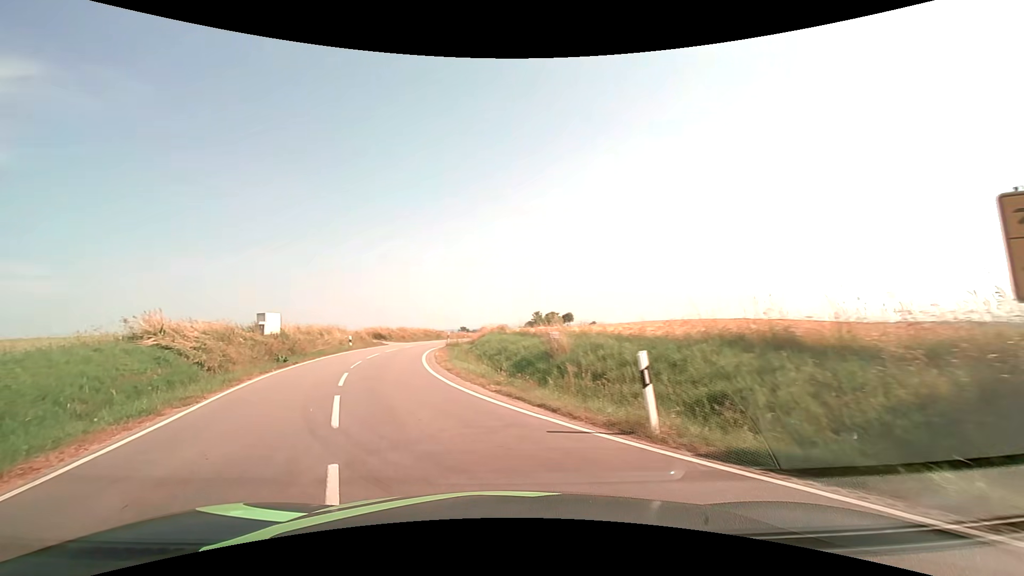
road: tertiary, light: Day
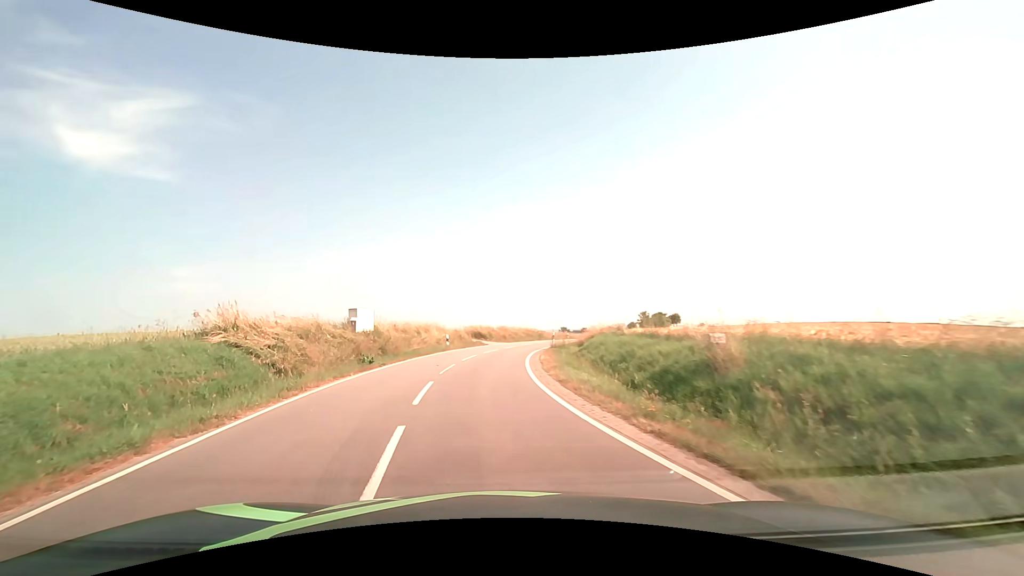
(-0.5, +4.5) m; -11°
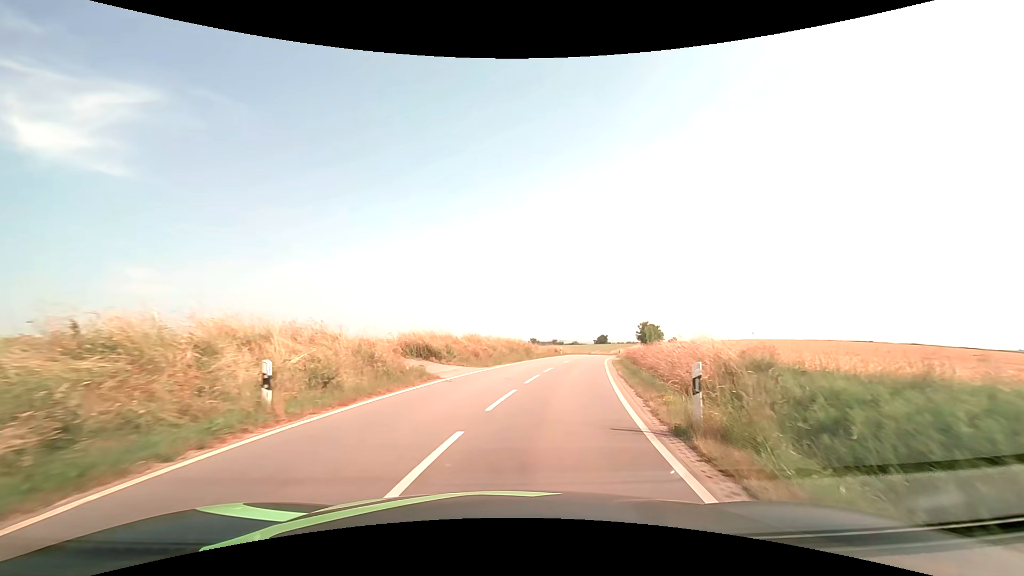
(-0.6, +24.5) m; +4°
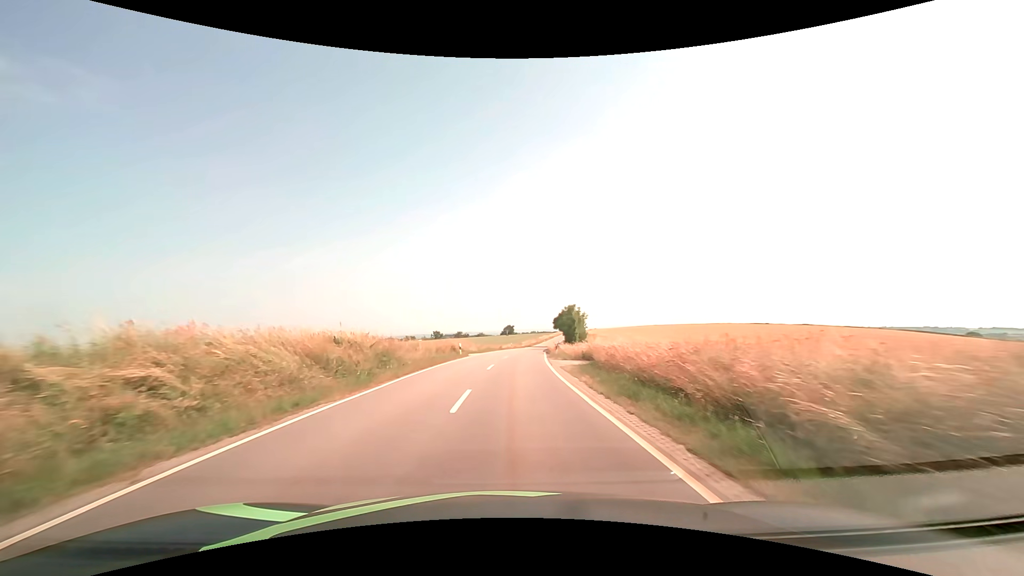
(+3.0, +25.0) m; +11°
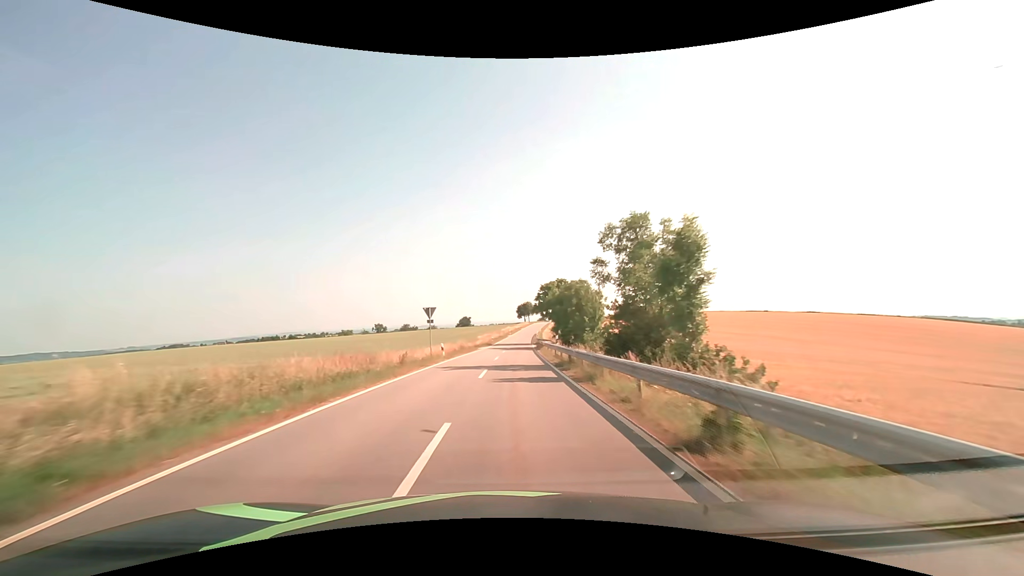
(+2.0, +54.6) m; +5°
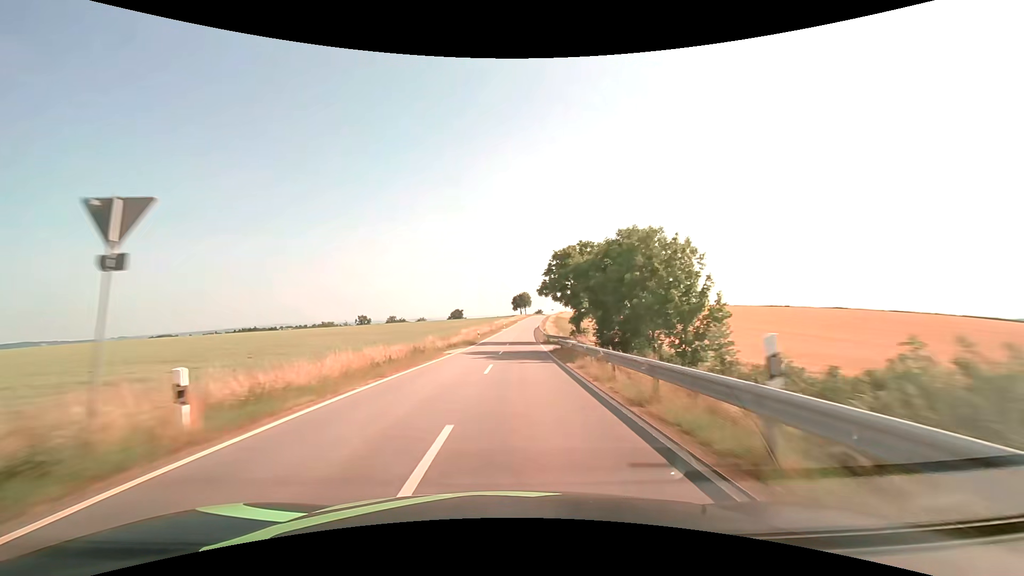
(+0.1, +25.0) m; +1°
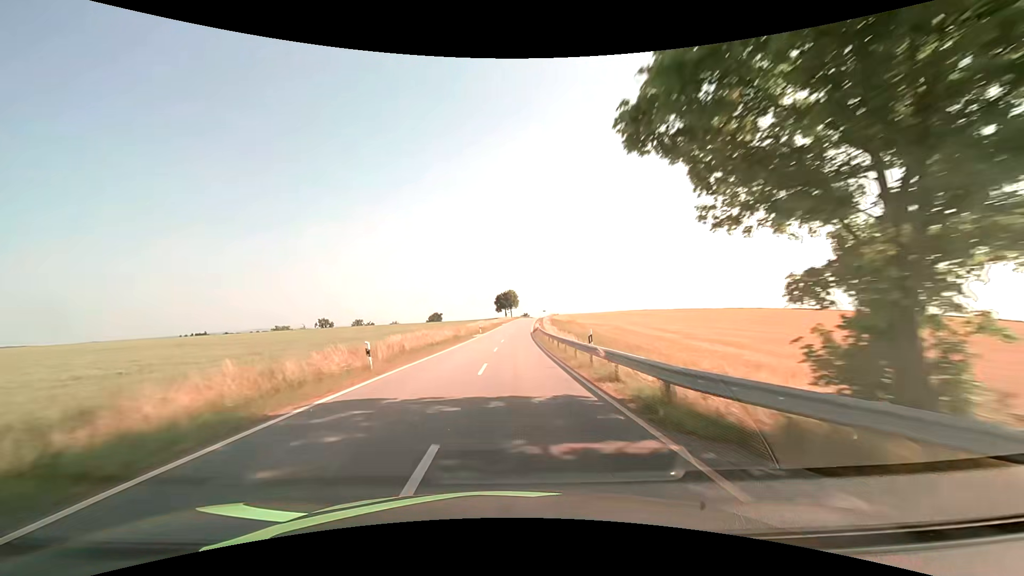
(+0.8, +37.7) m; +2°
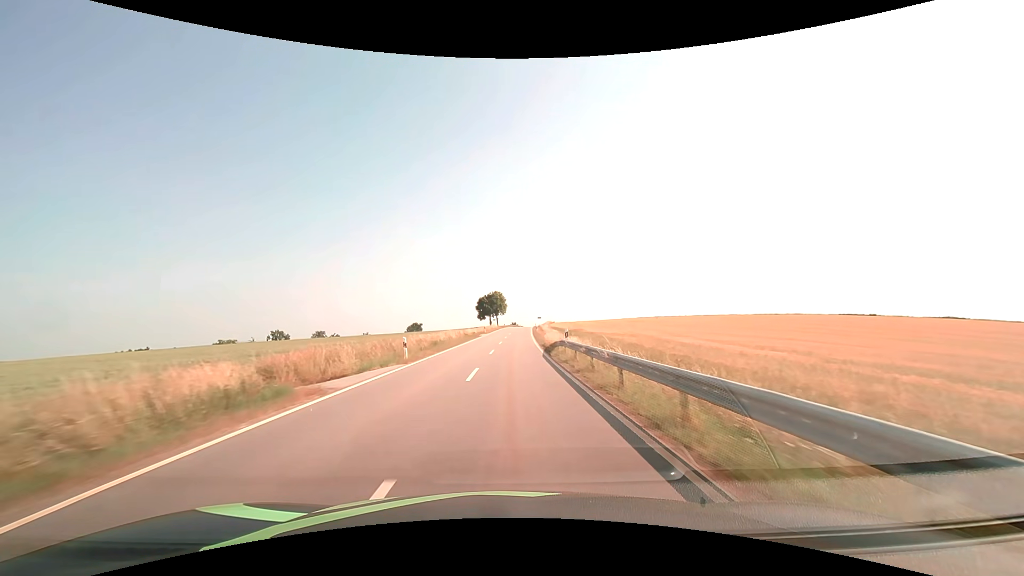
(+0.6, +37.7) m; +2°
(0, +10) (0, +20) (0, +30) (0, +40) (+1, +50) (+1, +60) (+2, +70) (+2, +80) (+3, +90) (+3, +100) m
